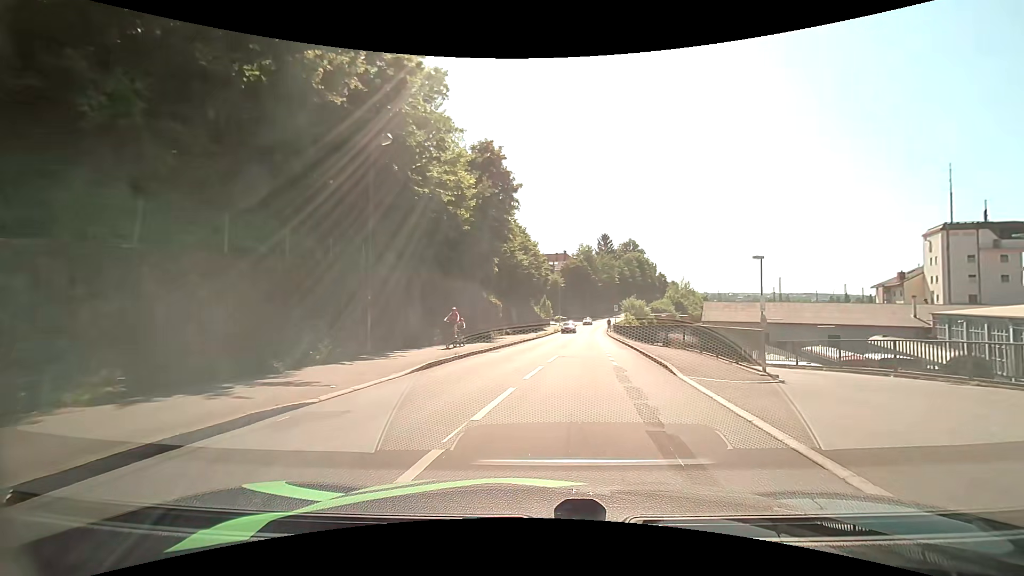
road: residential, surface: asphalt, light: Day
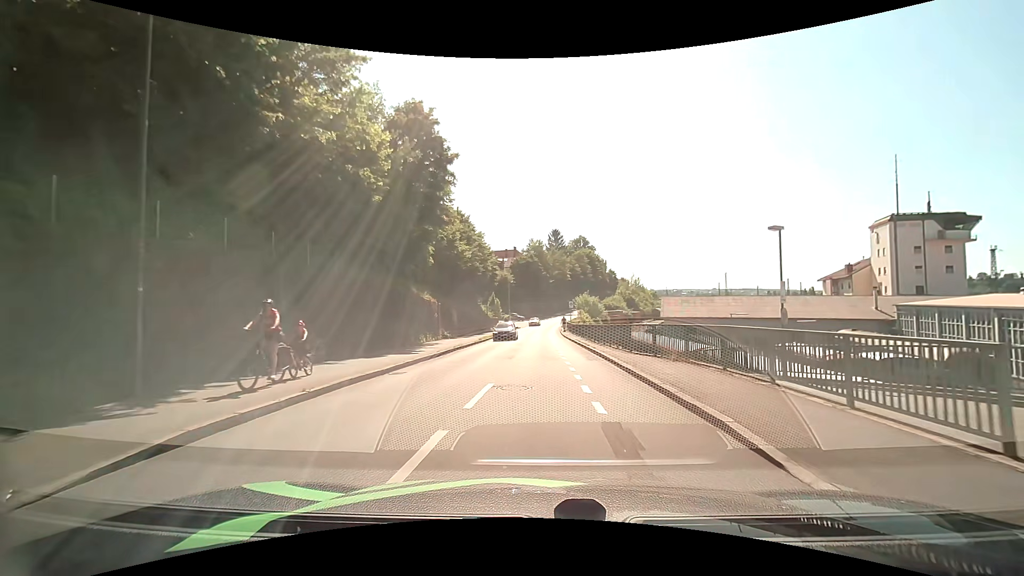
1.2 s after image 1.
(+0.5, +7.8) m; +5°
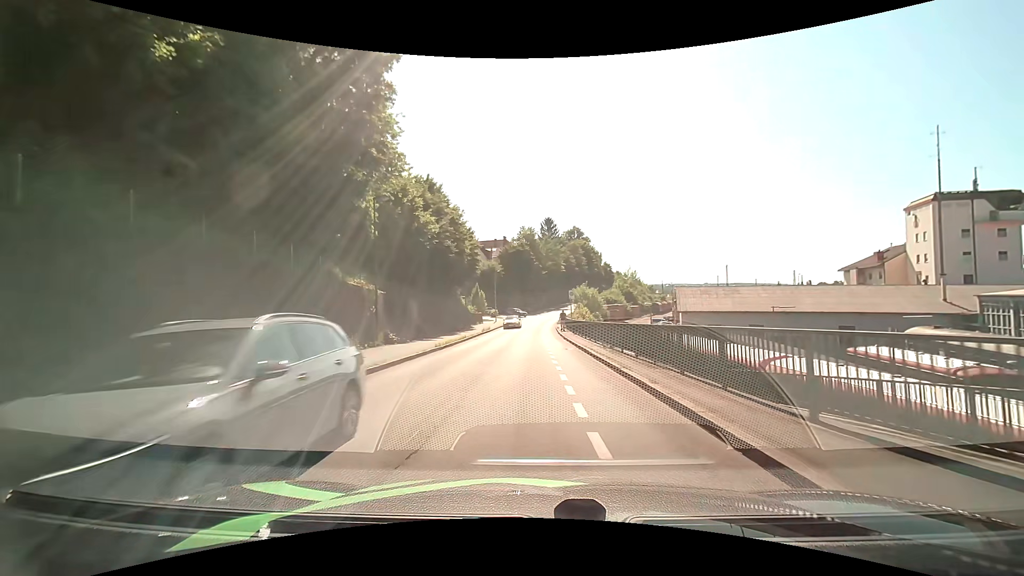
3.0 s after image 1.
(+0.2, +12.9) m; +2°
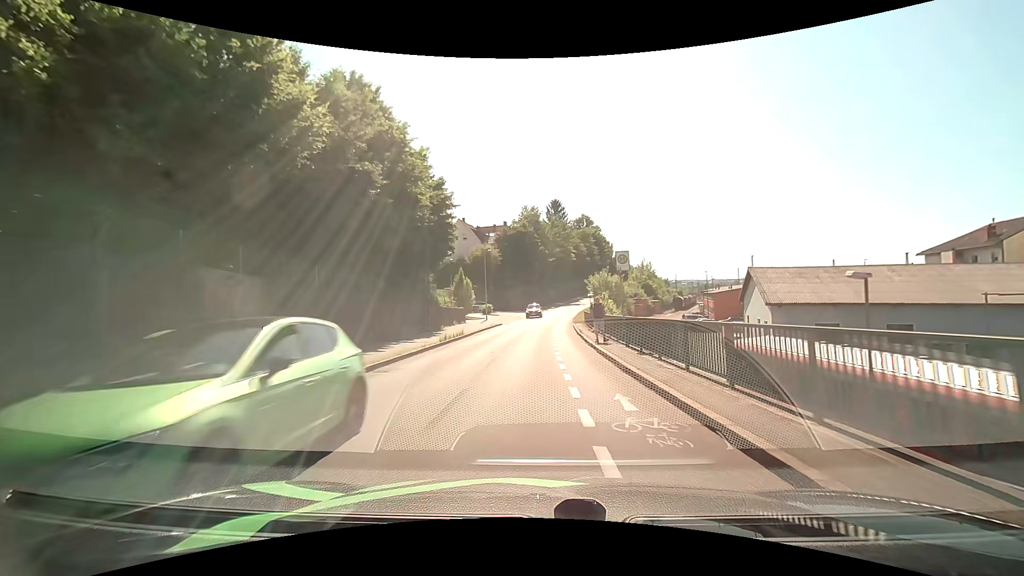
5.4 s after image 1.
(-0.3, +21.3) m; -1°
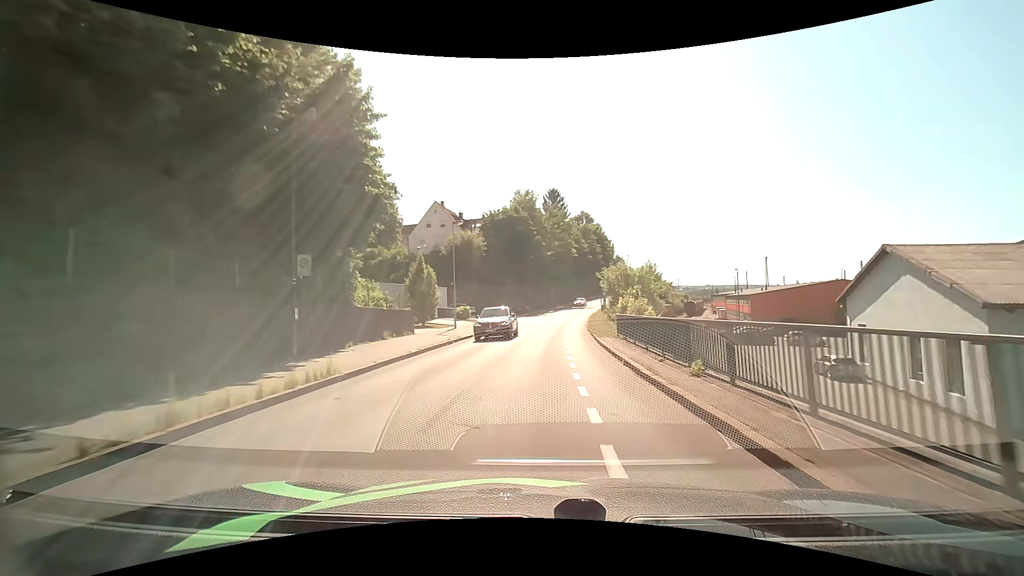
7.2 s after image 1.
(0.0, +18.4) m; +1°
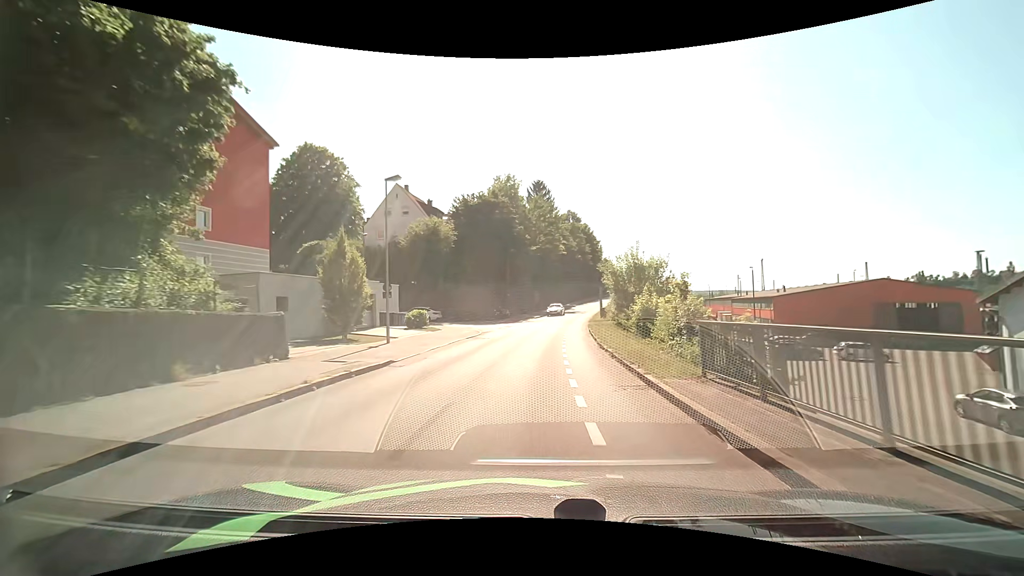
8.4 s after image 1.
(+0.2, +13.1) m; +2°
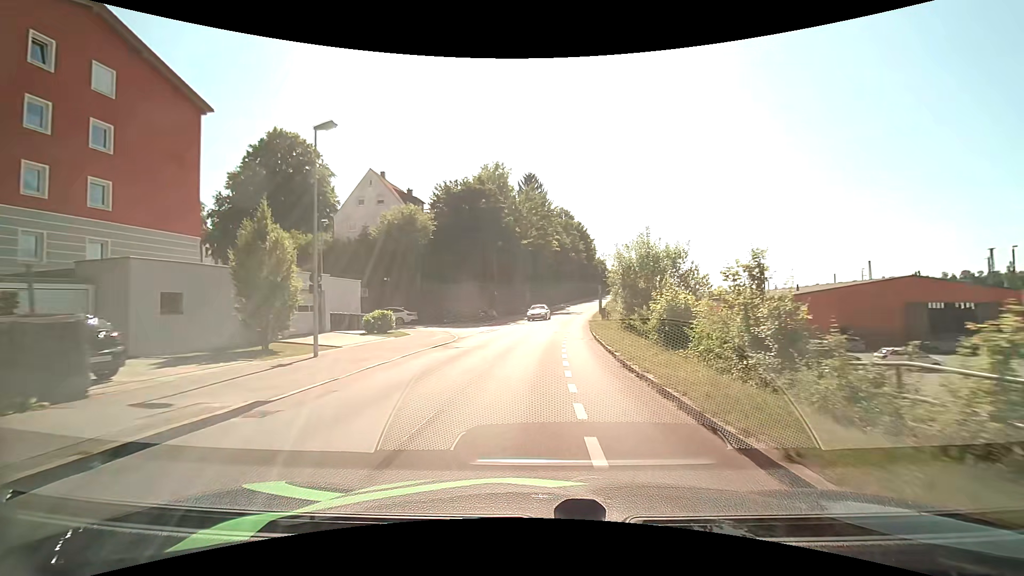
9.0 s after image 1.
(0.0, +6.8) m; +1°
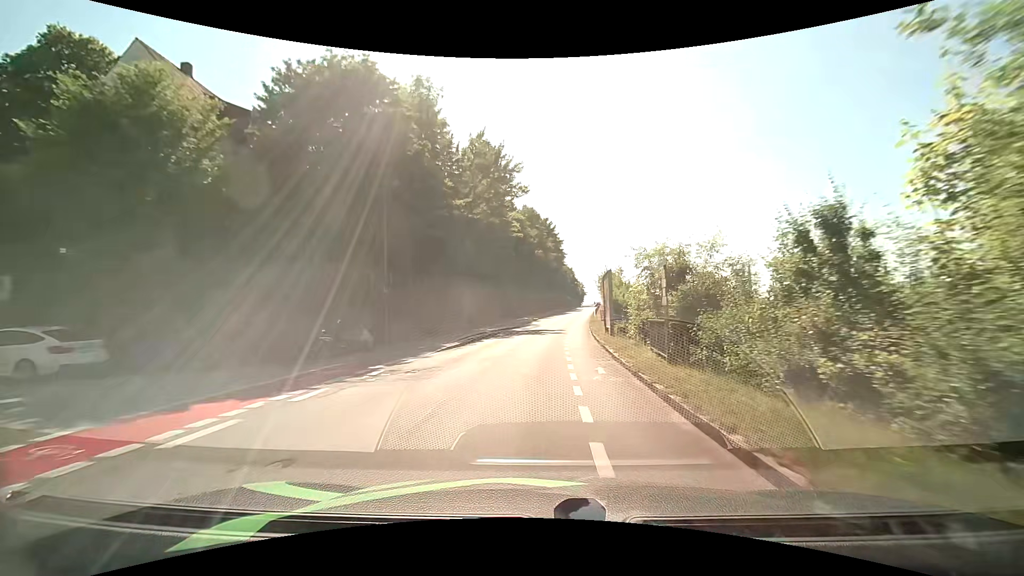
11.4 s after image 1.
(+0.9, +28.5) m; +4°
(0, +10) (+1, +20) (+1, +30) (+2, +40) (+3, +50) (+4, +60) (+6, +70) (+7, +80) (+8, +90) (+10, +99) m
